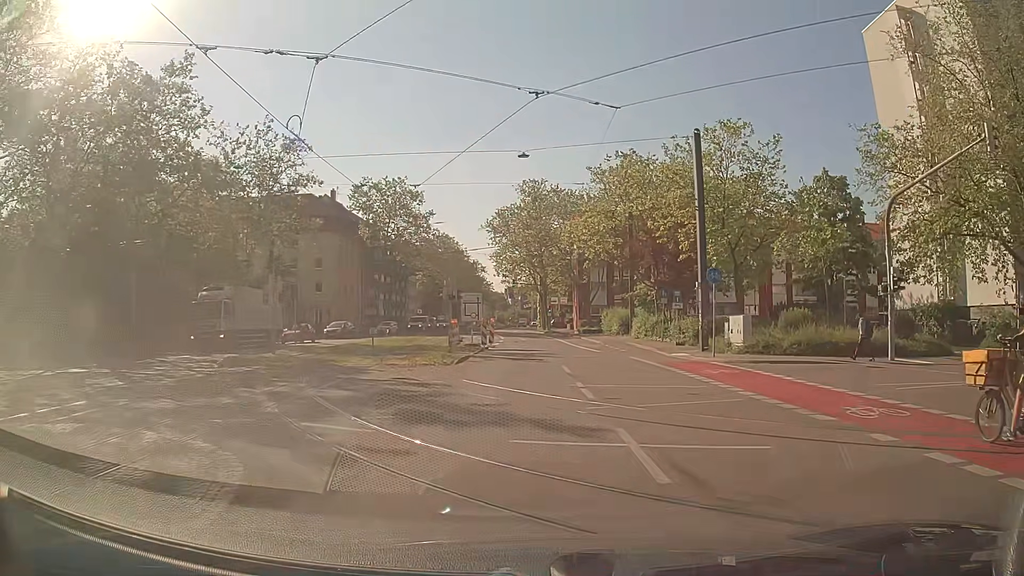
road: secondary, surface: asphalt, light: Day
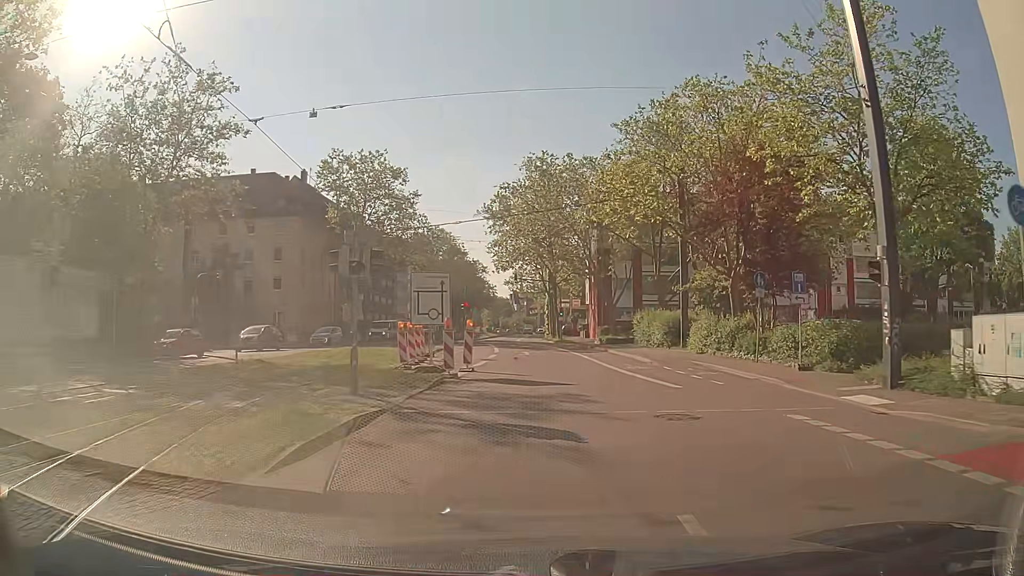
(-0.2, +16.9) m; -1°
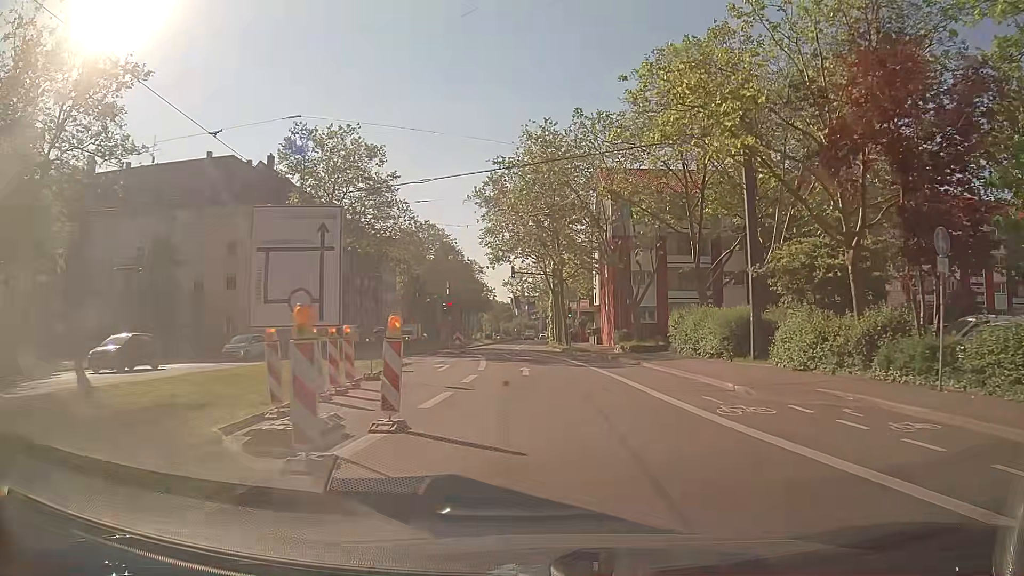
(0.0, +12.0) m; 0°
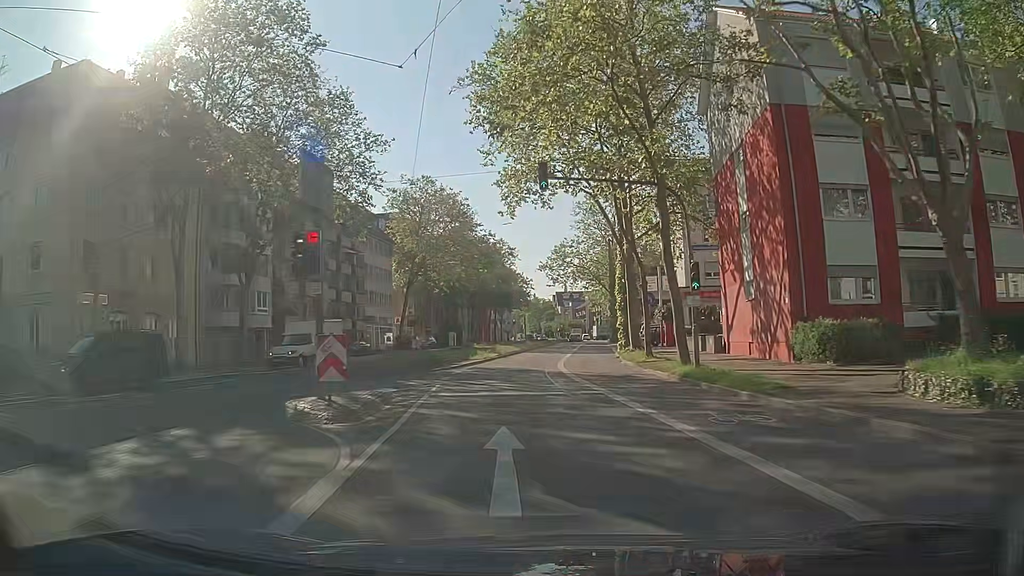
(-0.5, +31.2) m; -3°
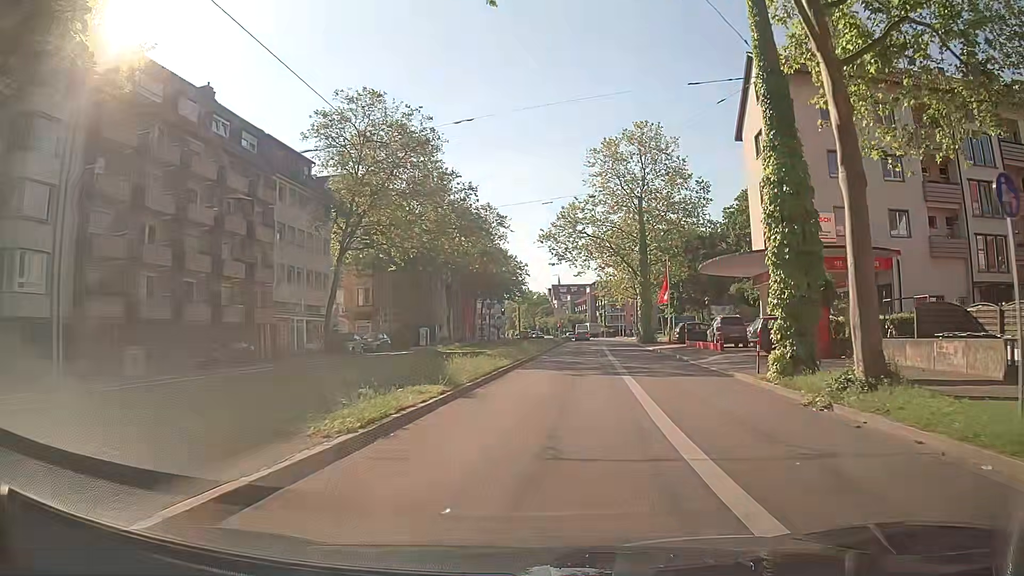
(-0.6, +25.3) m; 0°
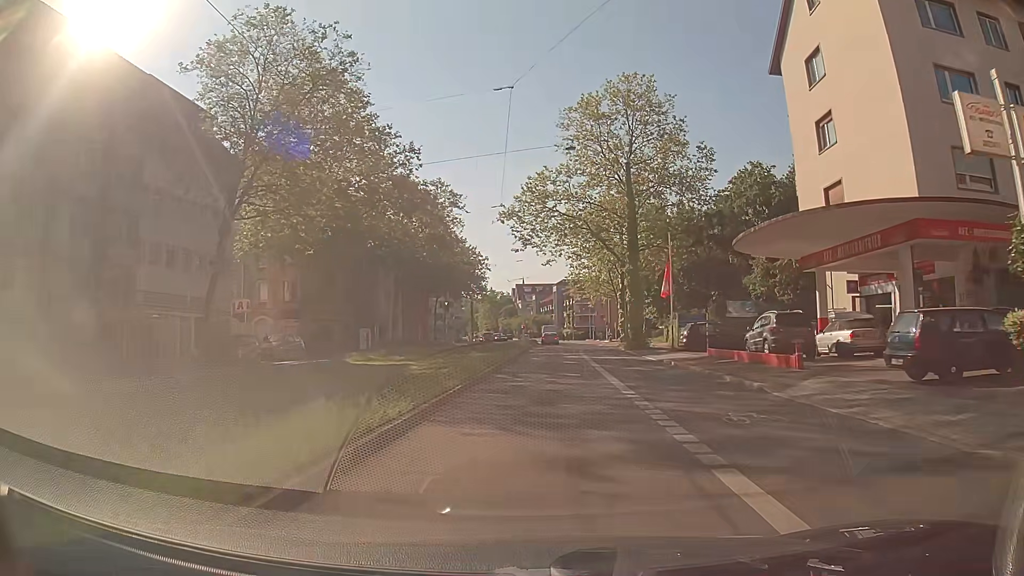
(+0.4, +13.2) m; +4°
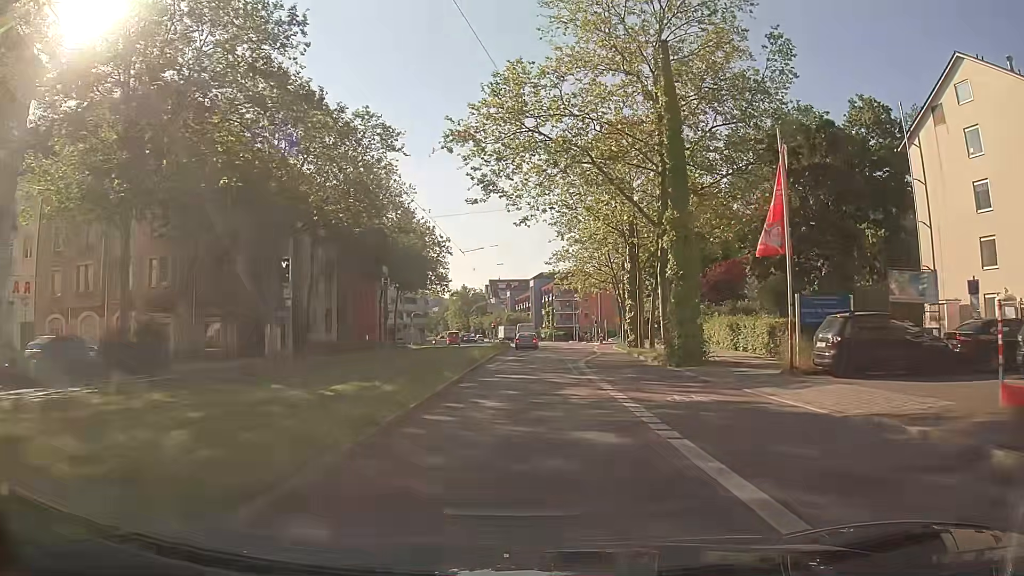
(0.0, +20.7) m; +1°
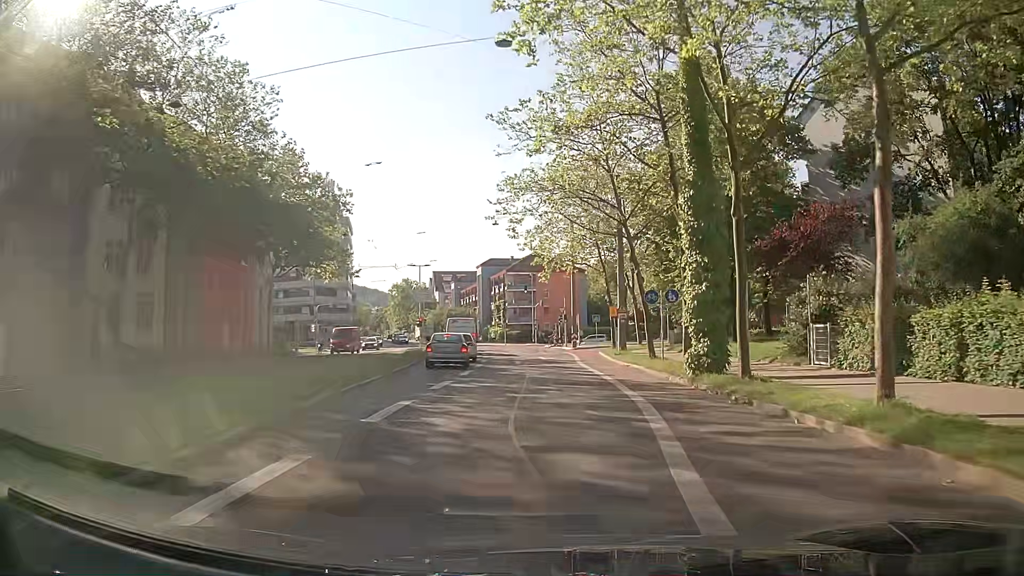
(+0.9, +28.1) m; +4°
(0, +10) (+1, +20) (+1, +30) (+1, +40) (+1, +50) (0, +60) (-2, +70) (-4, +80) (-7, +89) (-9, +99) m
